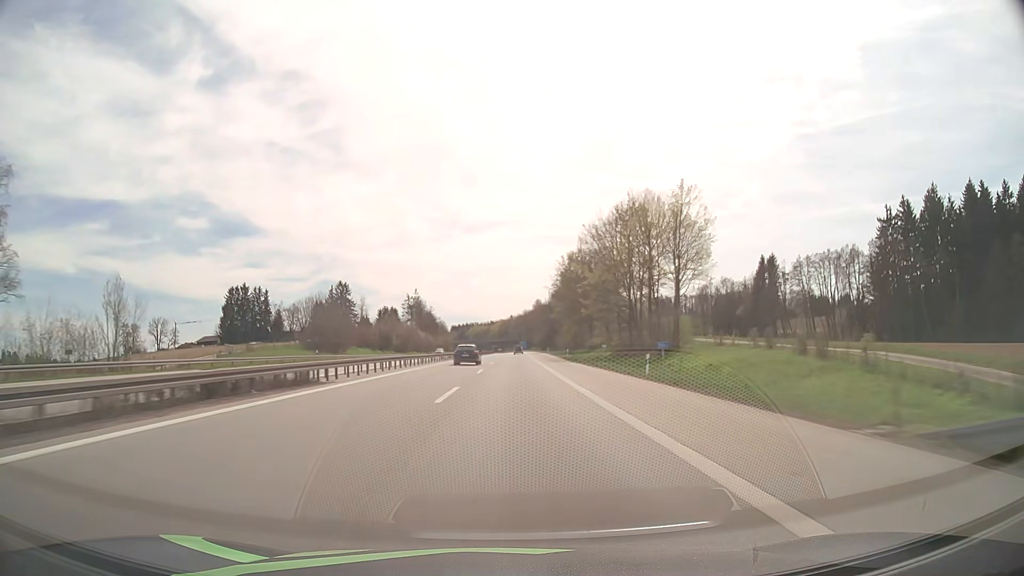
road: motorway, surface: asphalt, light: Day
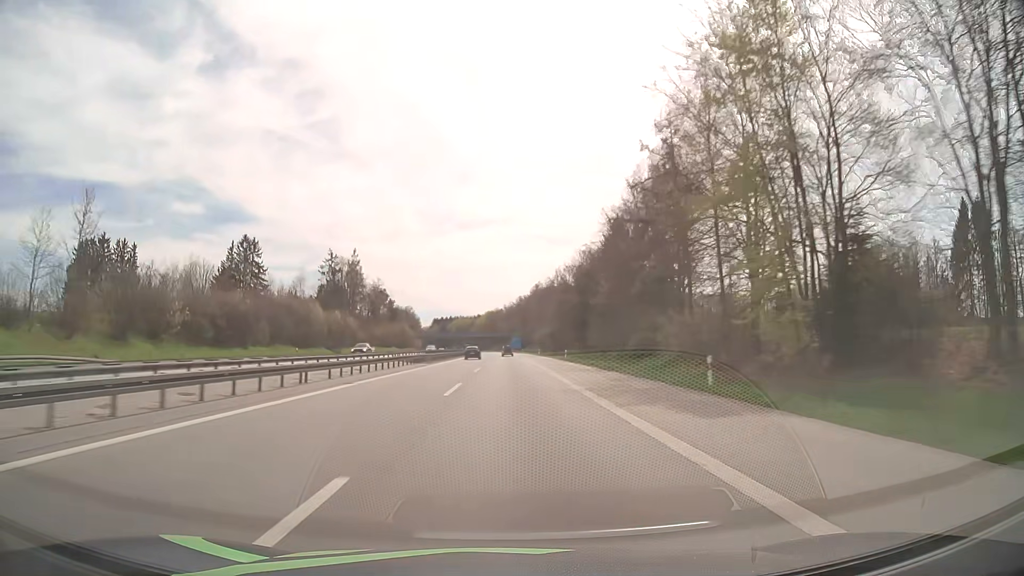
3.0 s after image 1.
(+1.2, +105.0) m; +1°
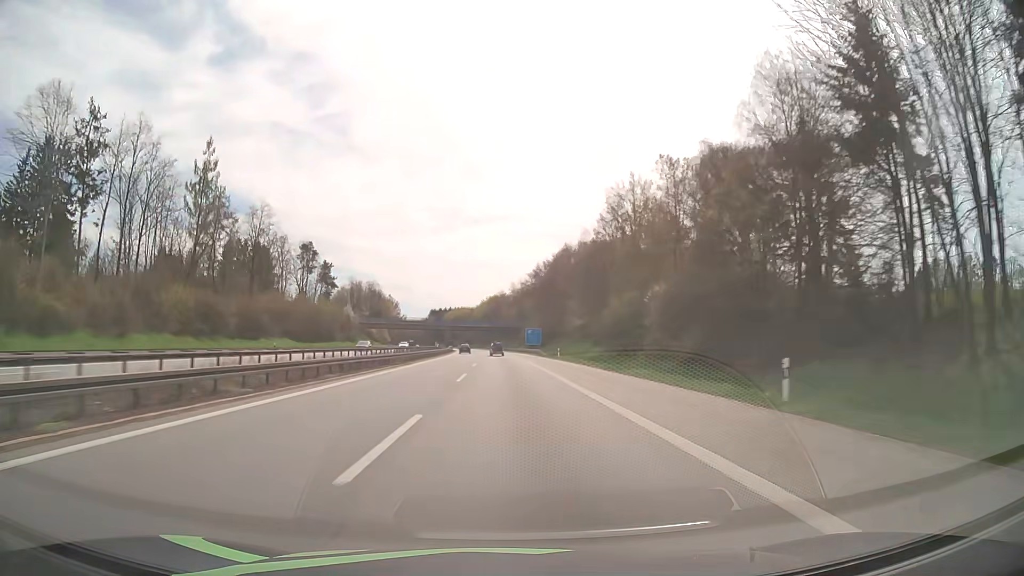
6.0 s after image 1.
(-0.2, +101.0) m; 0°
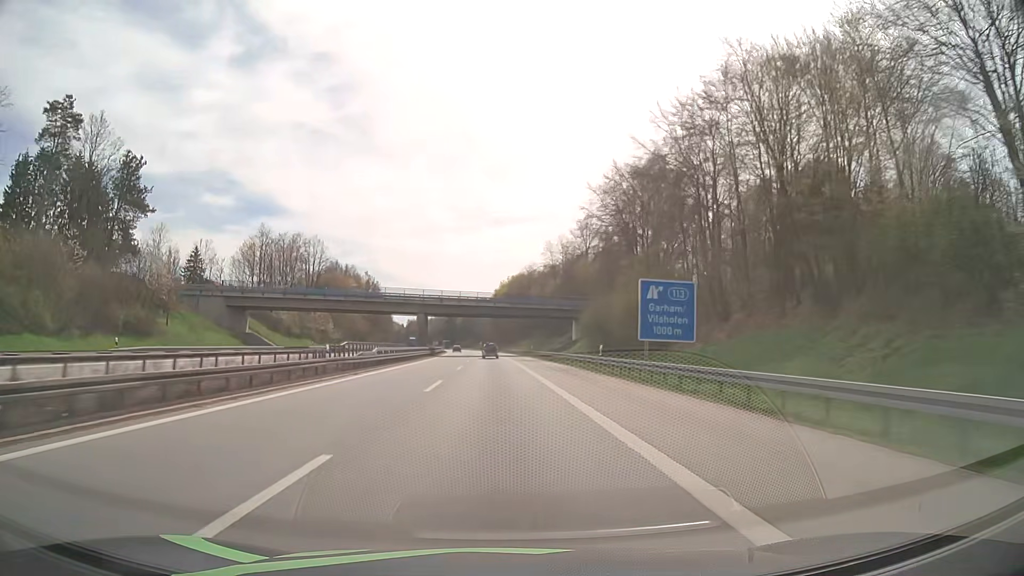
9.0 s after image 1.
(-1.6, +93.8) m; -2°
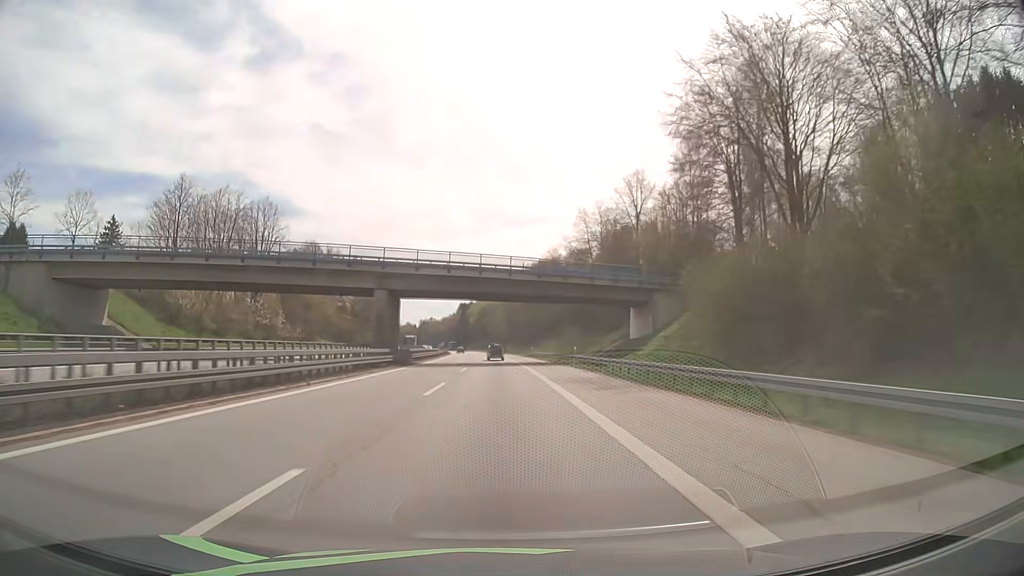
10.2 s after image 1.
(-0.4, +37.0) m; -1°
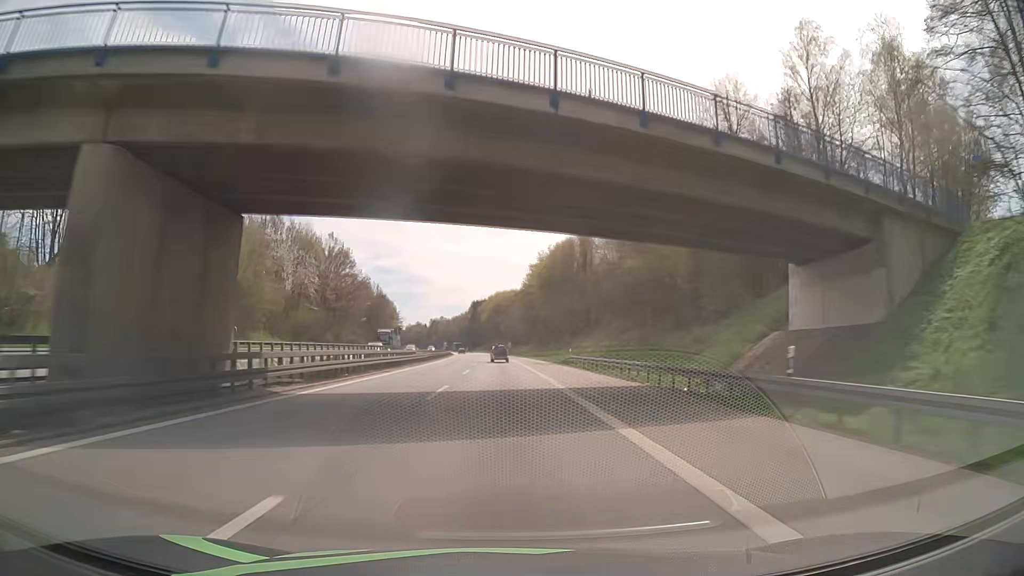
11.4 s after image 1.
(-0.4, +37.2) m; -1°
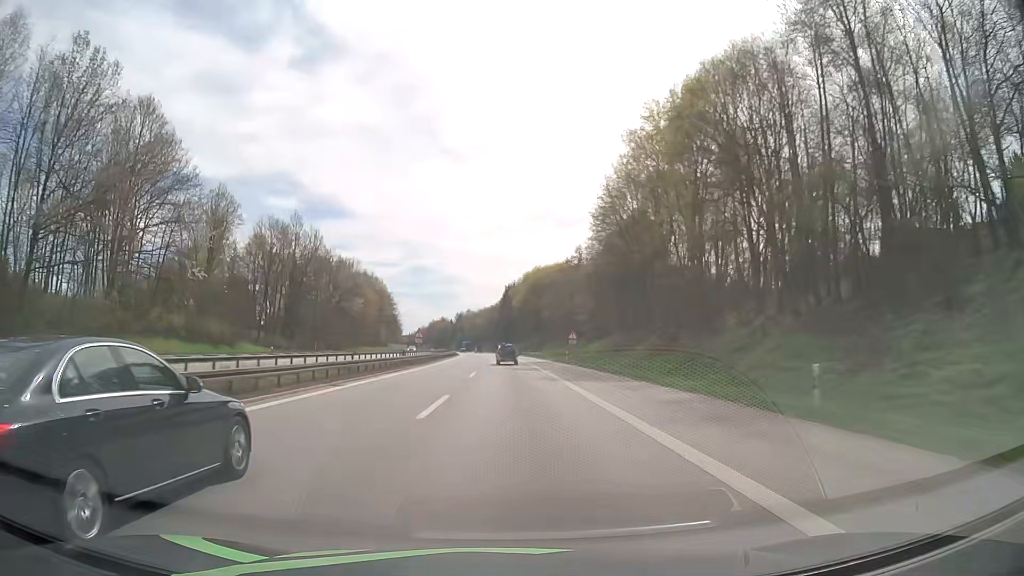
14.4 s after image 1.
(-2.1, +94.5) m; -3°
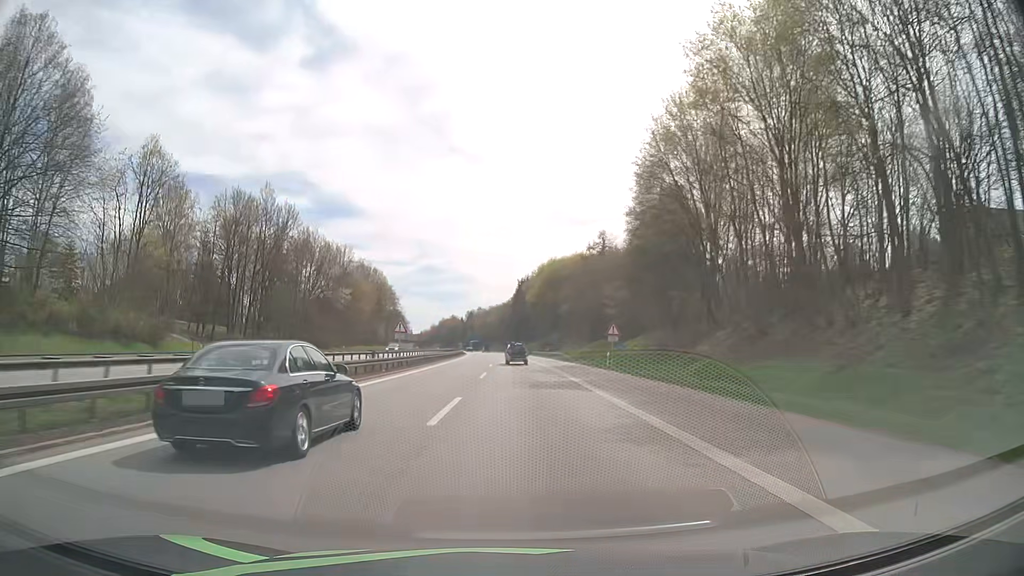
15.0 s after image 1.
(-0.2, +19.2) m; -1°
(0, +10) (0, +20) (0, +30) (-1, +40) (-1, +50) (-1, +60) (-2, +70) (-2, +80) (-3, +90) (-3, +100) m
